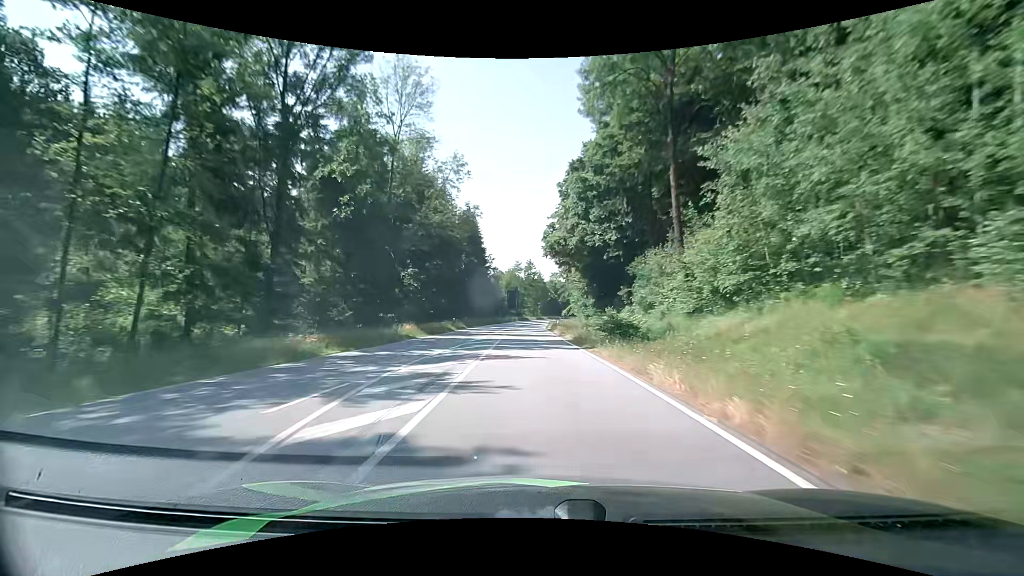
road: secondary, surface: asphalt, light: Day
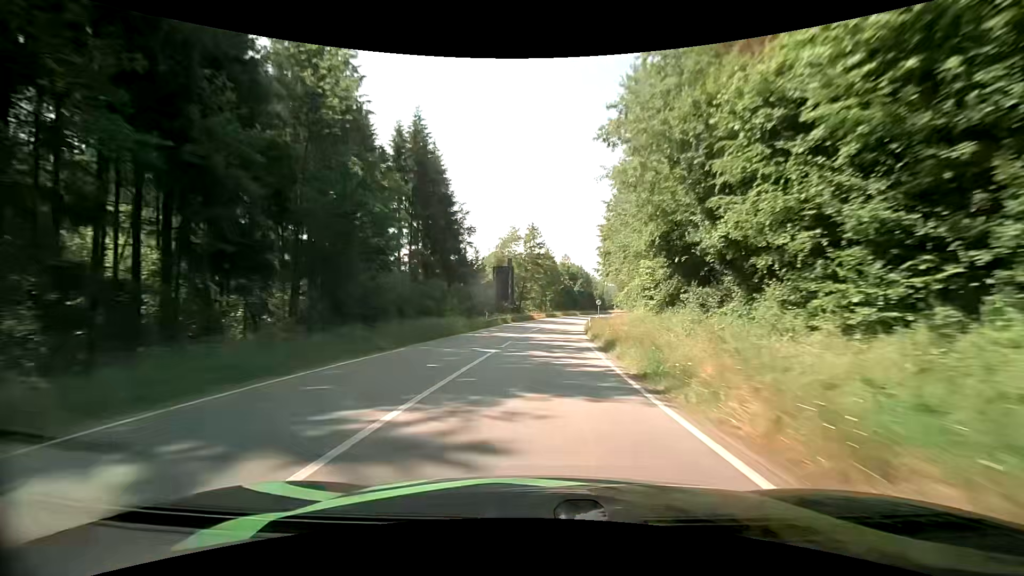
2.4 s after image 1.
(-1.0, +51.4) m; 0°
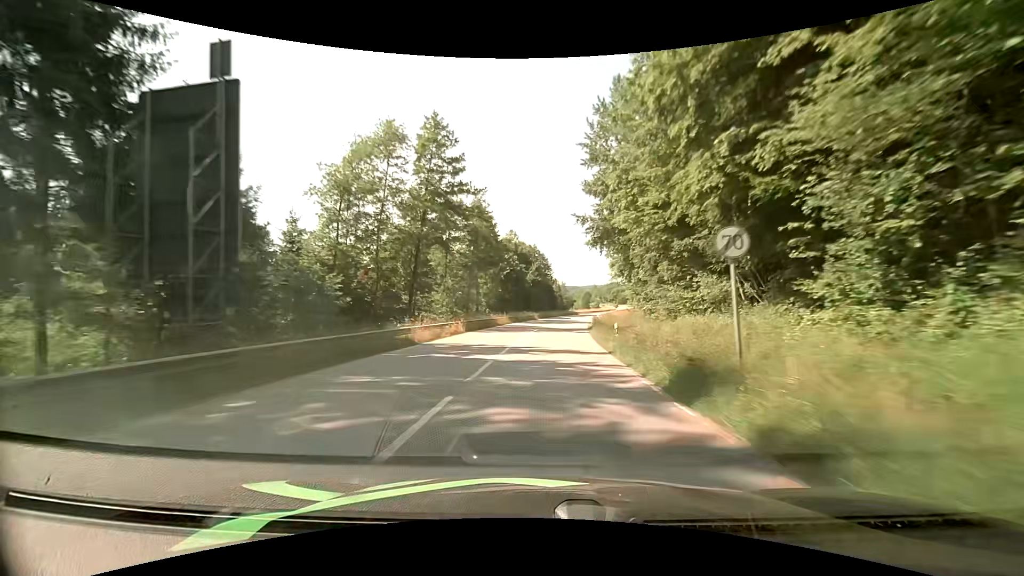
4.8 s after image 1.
(+2.0, +50.6) m; +6°
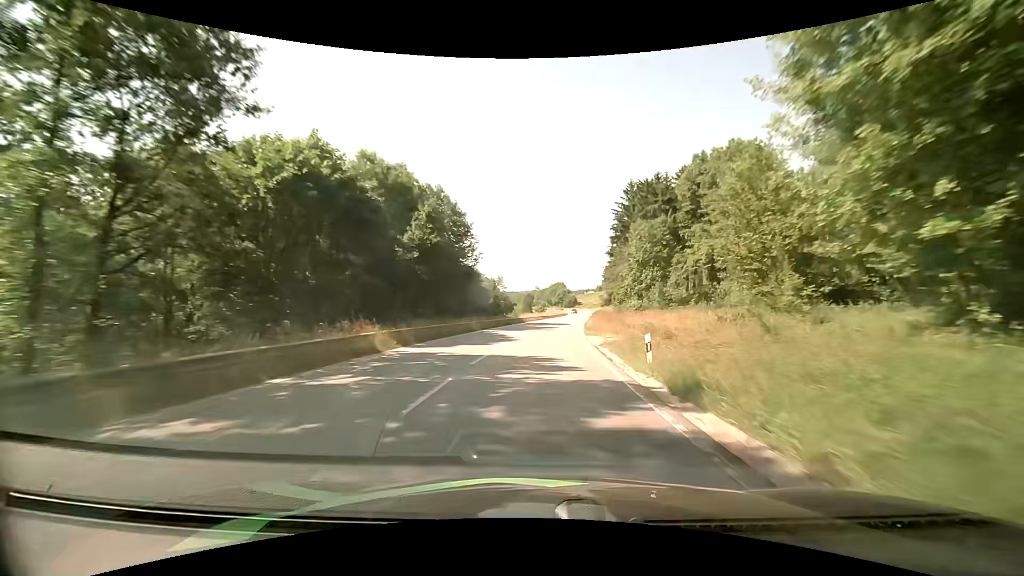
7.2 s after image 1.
(+2.7, +50.7) m; +6°
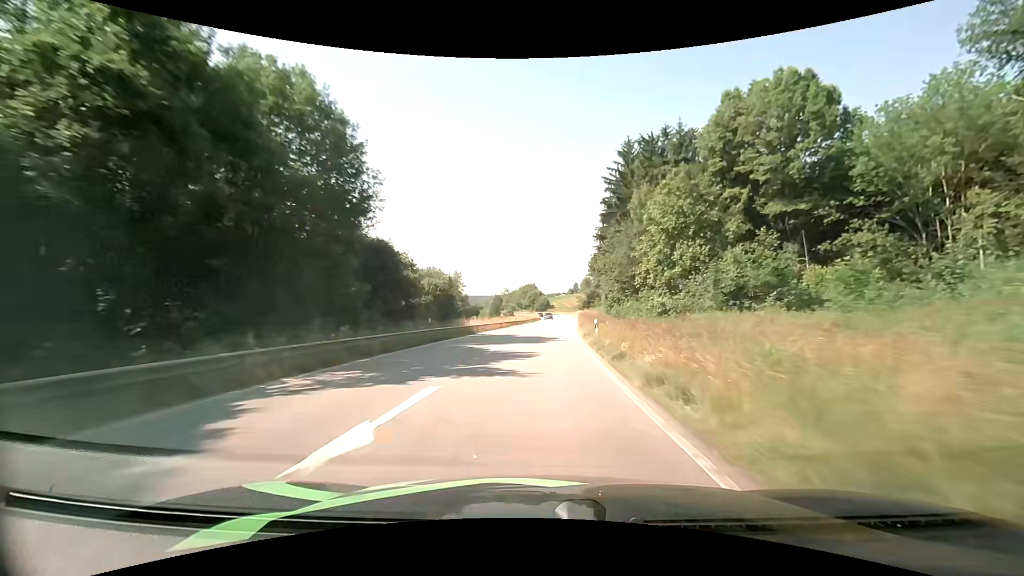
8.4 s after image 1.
(+0.8, +25.3) m; +3°
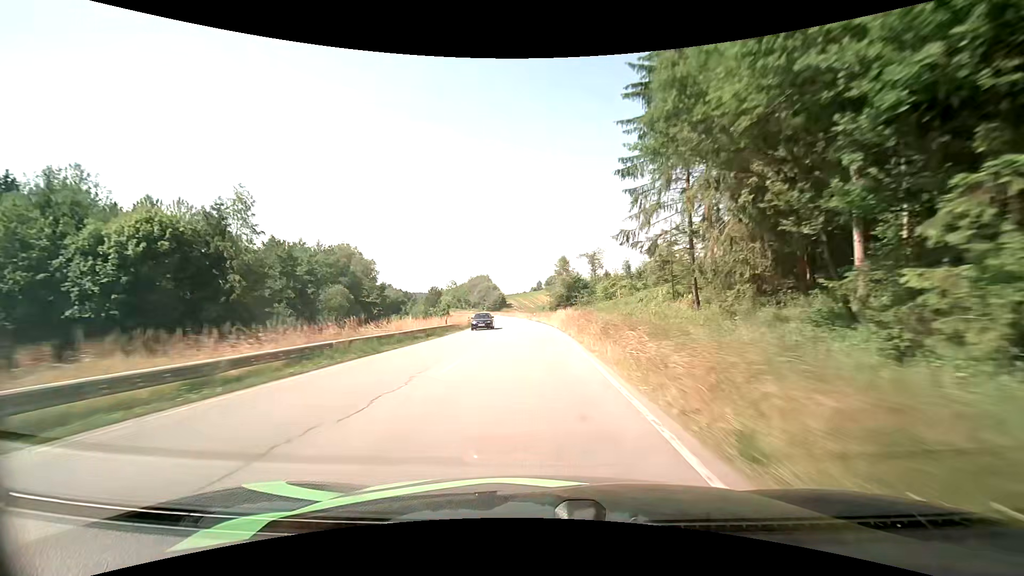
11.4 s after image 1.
(+3.7, +64.7) m; +5°
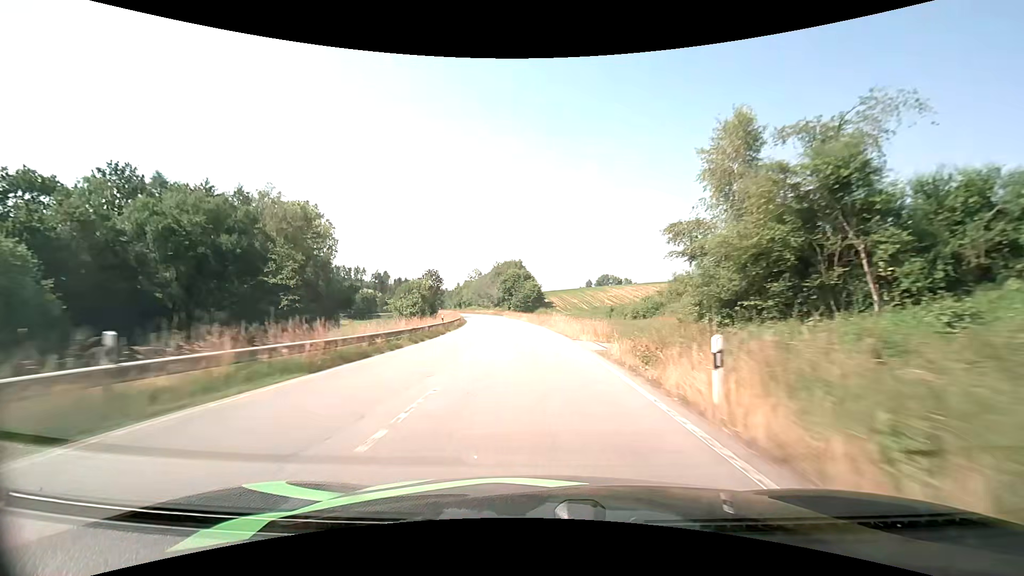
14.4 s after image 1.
(-2.1, +65.3) m; -5°
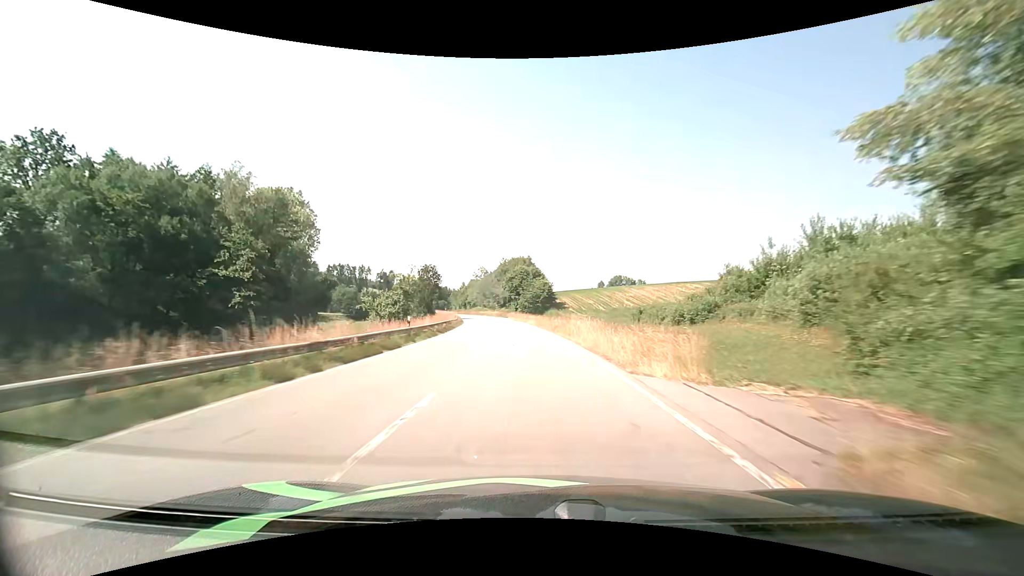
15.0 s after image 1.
(-0.2, +13.3) m; -1°
(0, +10) (0, +20) (-1, +30) (-1, +40) (-2, +50) (-3, +60) (-5, +70) (-6, +80) (-8, +90) (-10, +99) m
